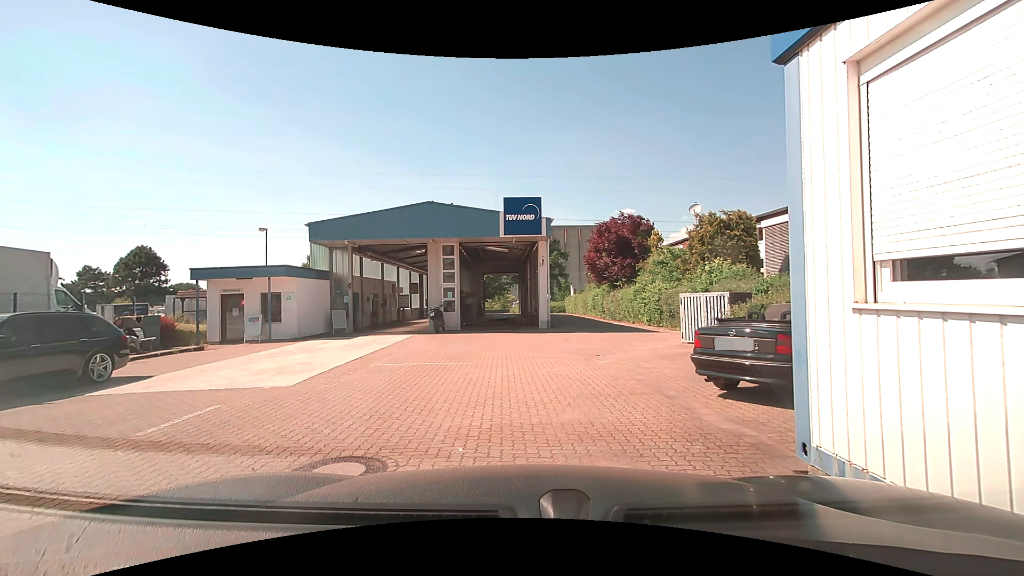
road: service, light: Day
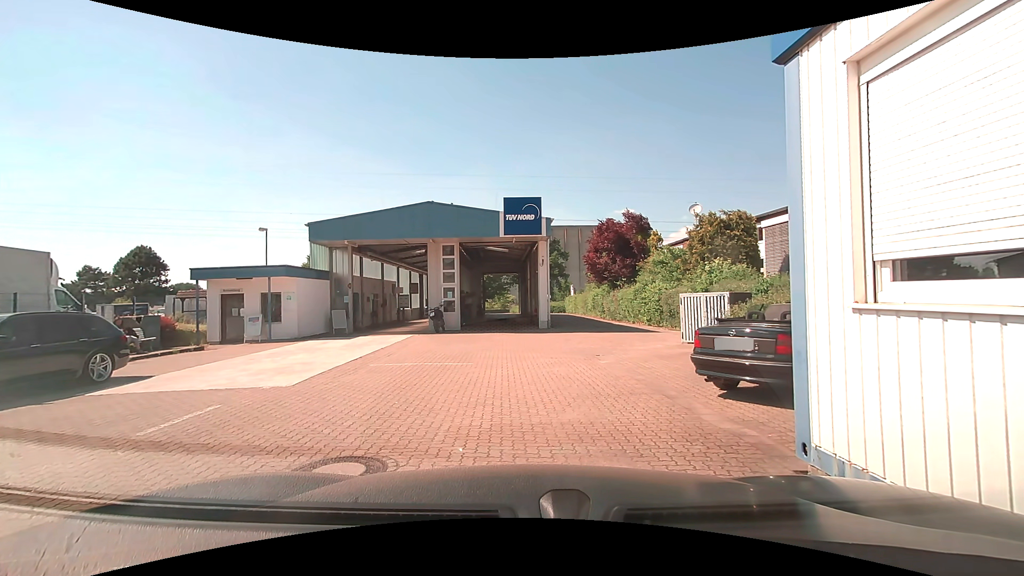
(0.0, 0.0) m; 0°
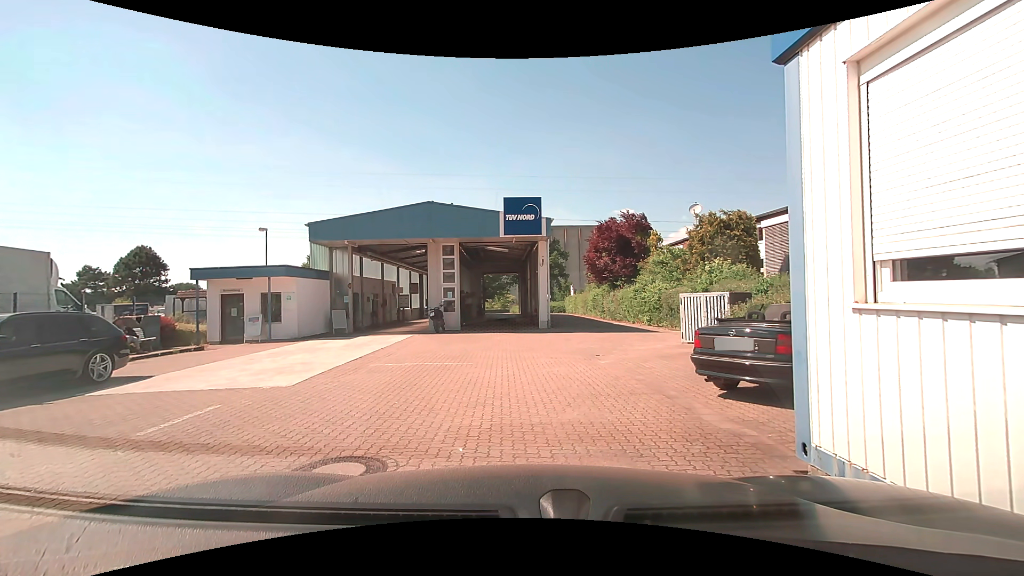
(0.0, 0.0) m; 0°
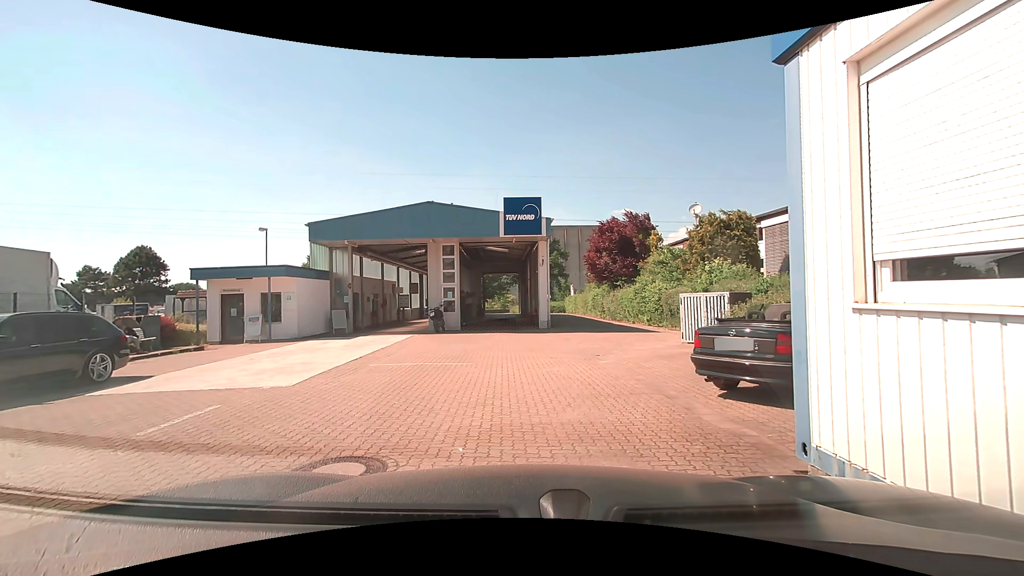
(0.0, 0.0) m; 0°
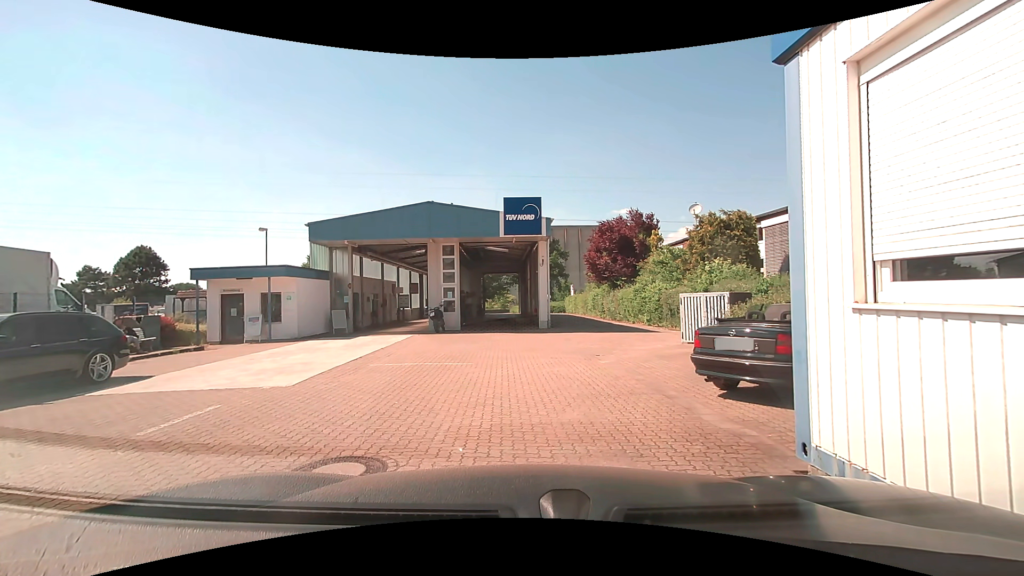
(0.0, 0.0) m; 0°
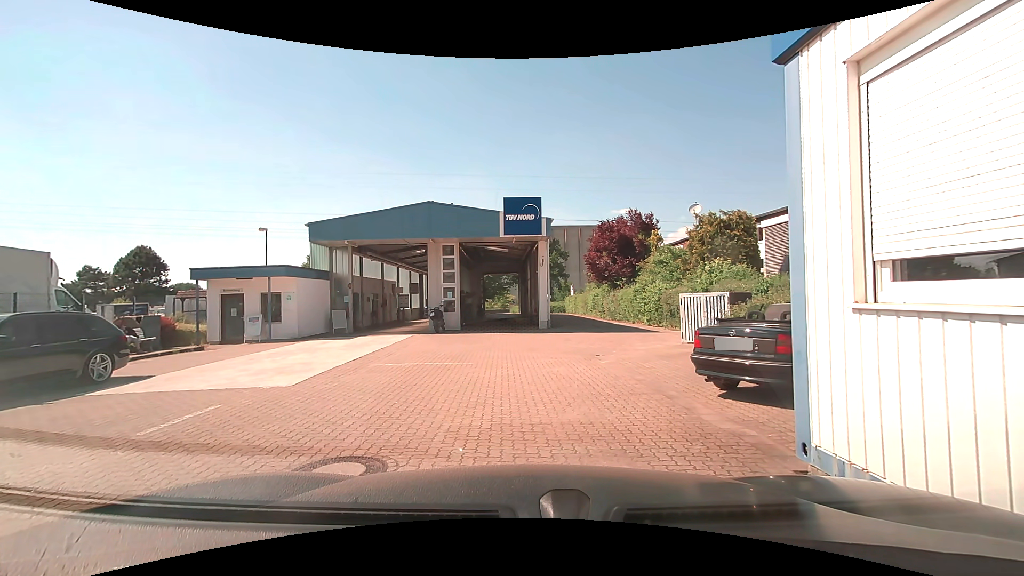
(0.0, 0.0) m; 0°
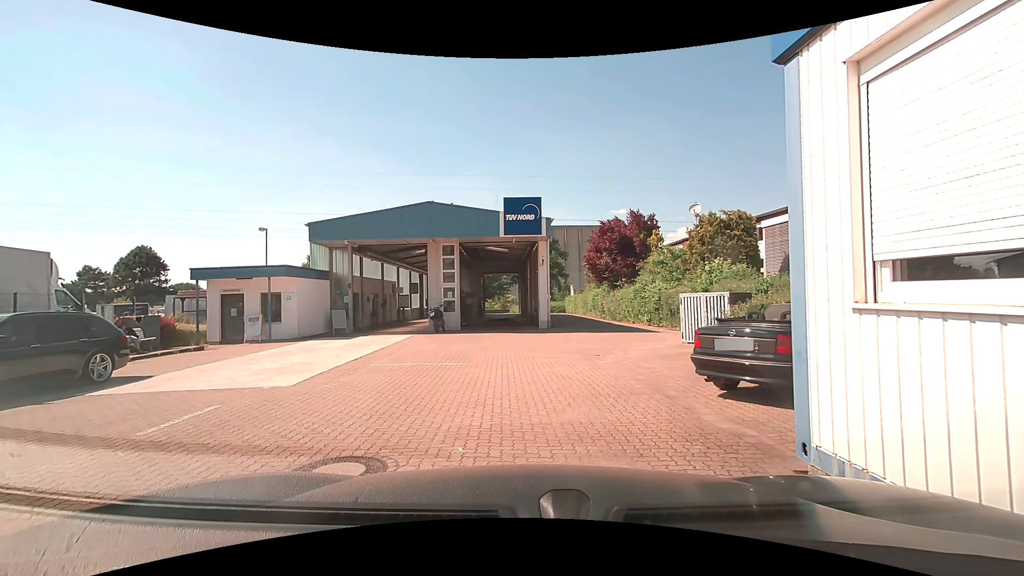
(0.0, 0.0) m; 0°
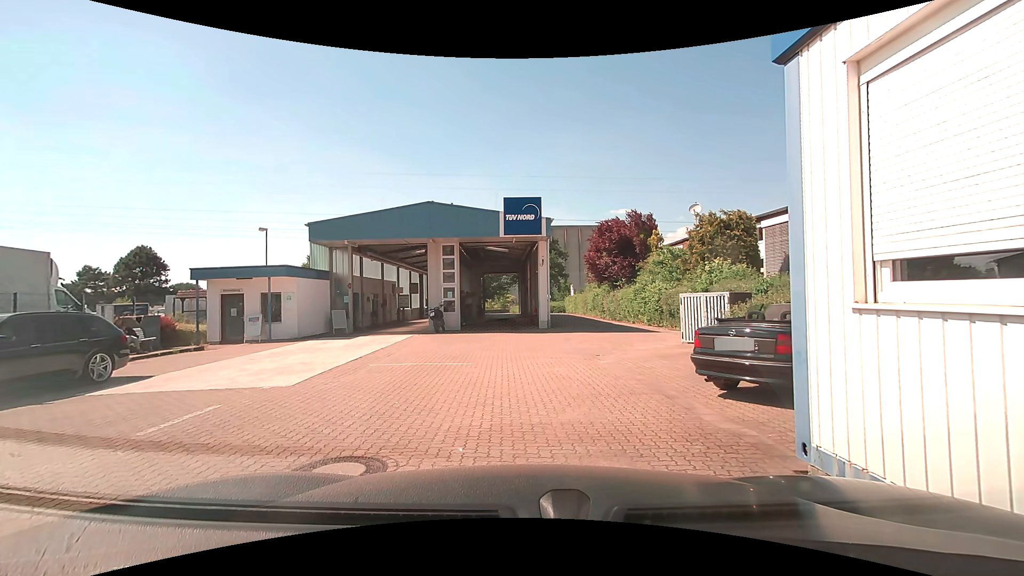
(0.0, 0.0) m; 0°
